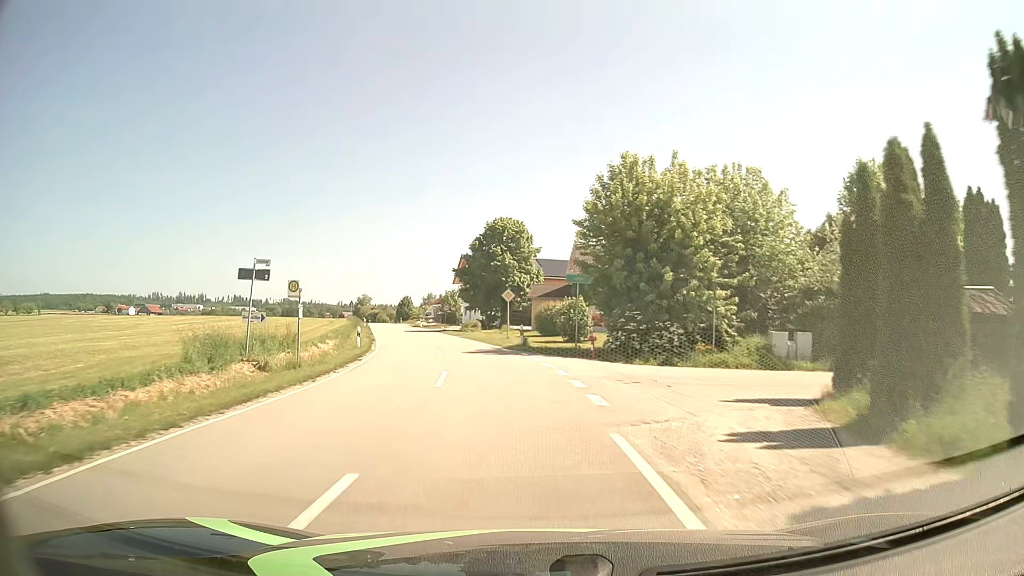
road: tertiary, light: Day
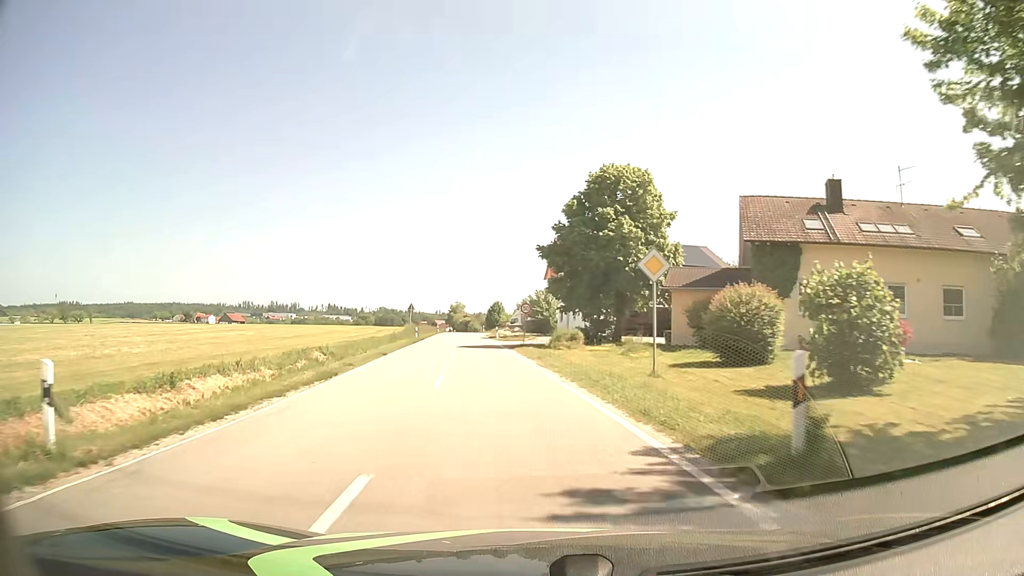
(-1.7, +23.9) m; -8°
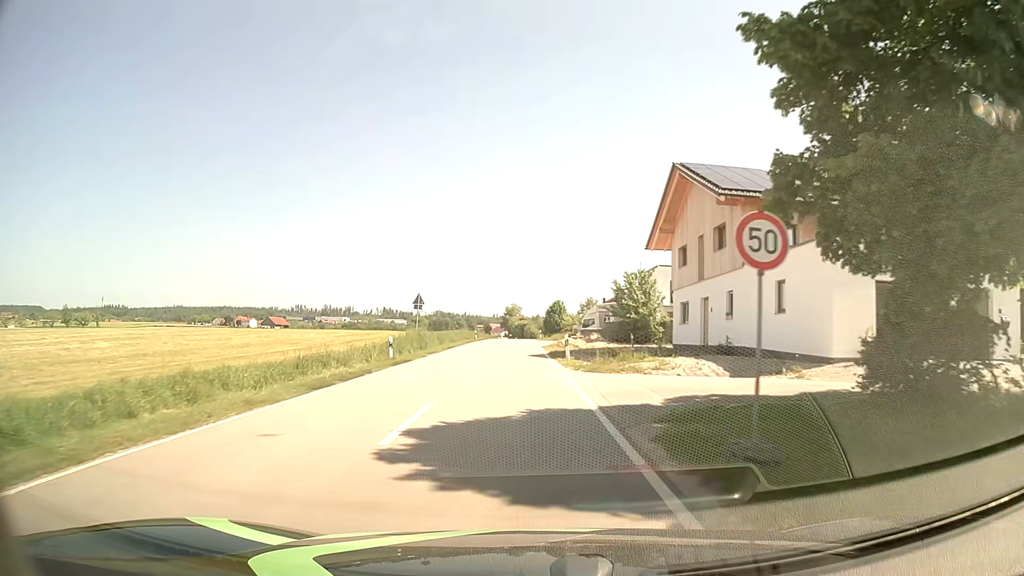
(-2.0, +30.8) m; -5°
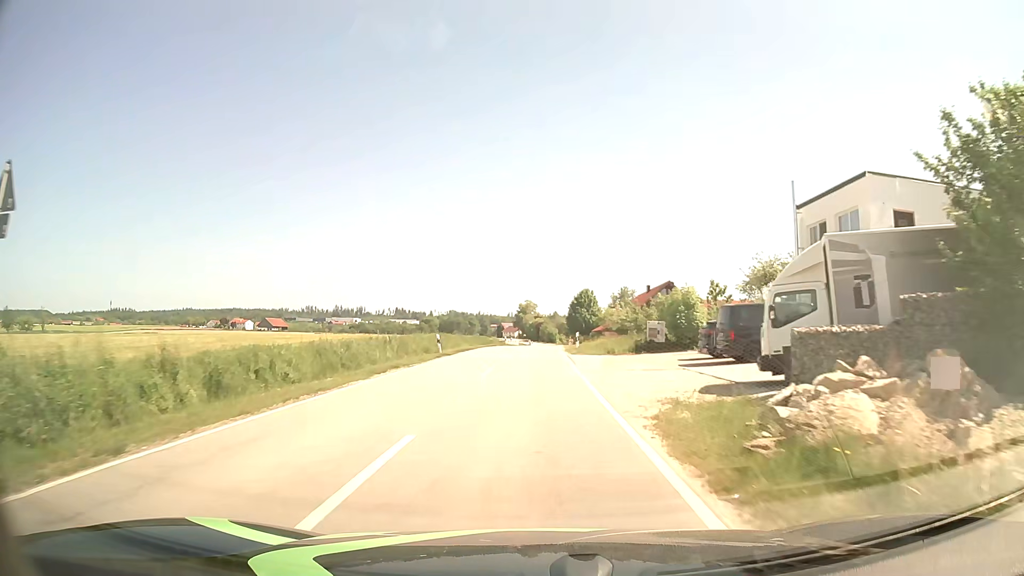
(-0.7, +39.6) m; -1°
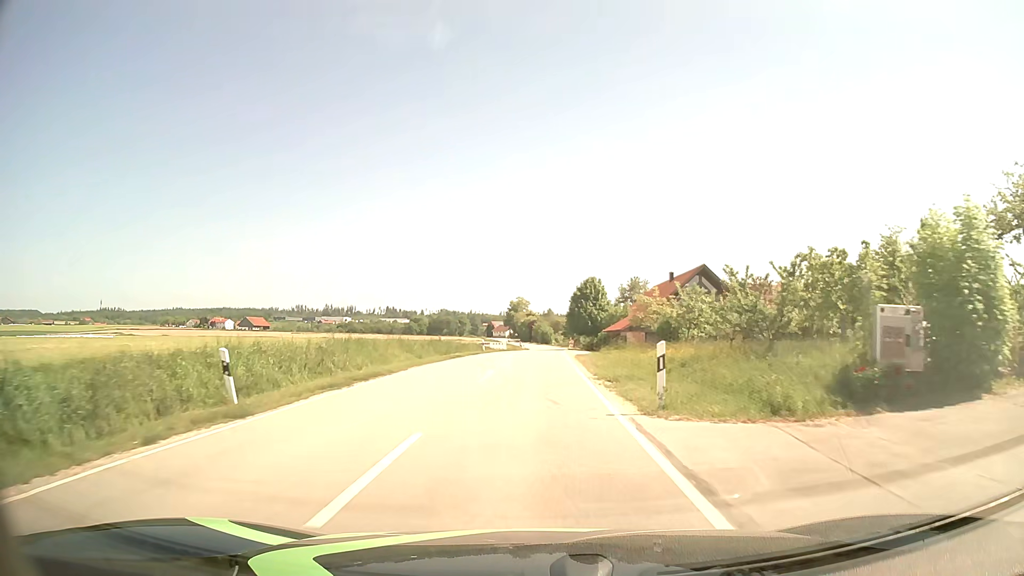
(+0.1, +23.9) m; 0°
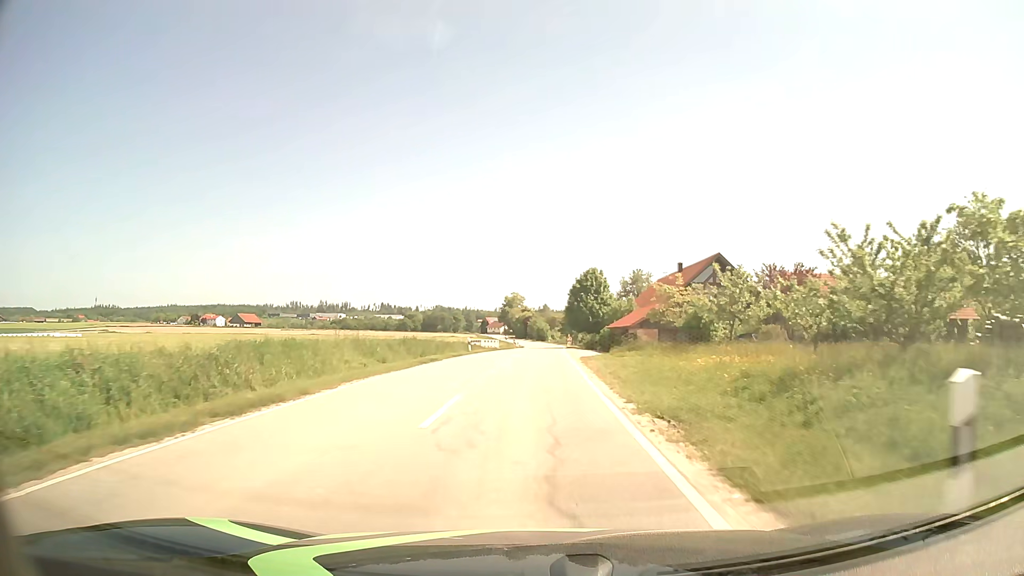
(0.0, +7.8) m; +1°
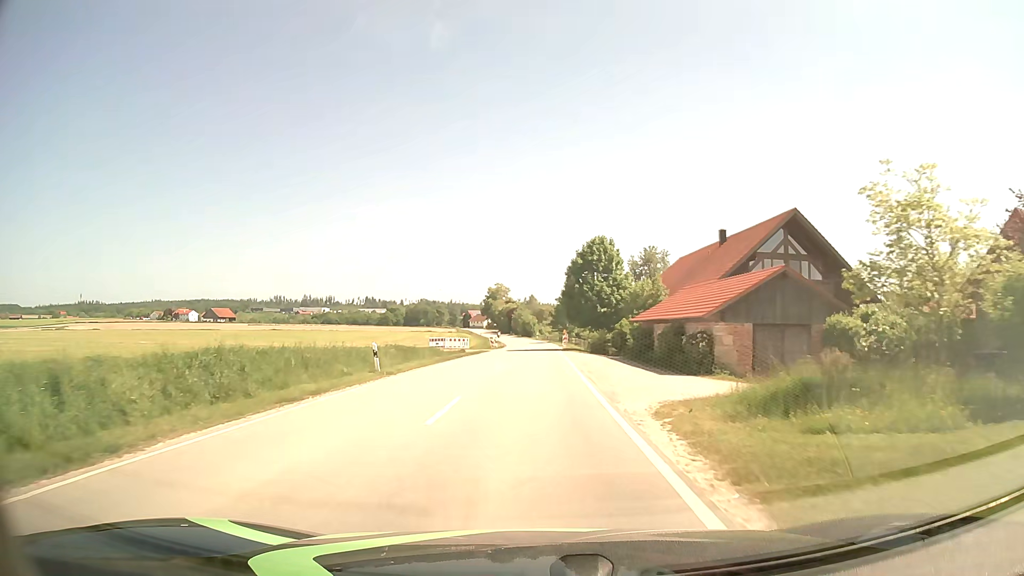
(+0.2, +23.1) m; +1°
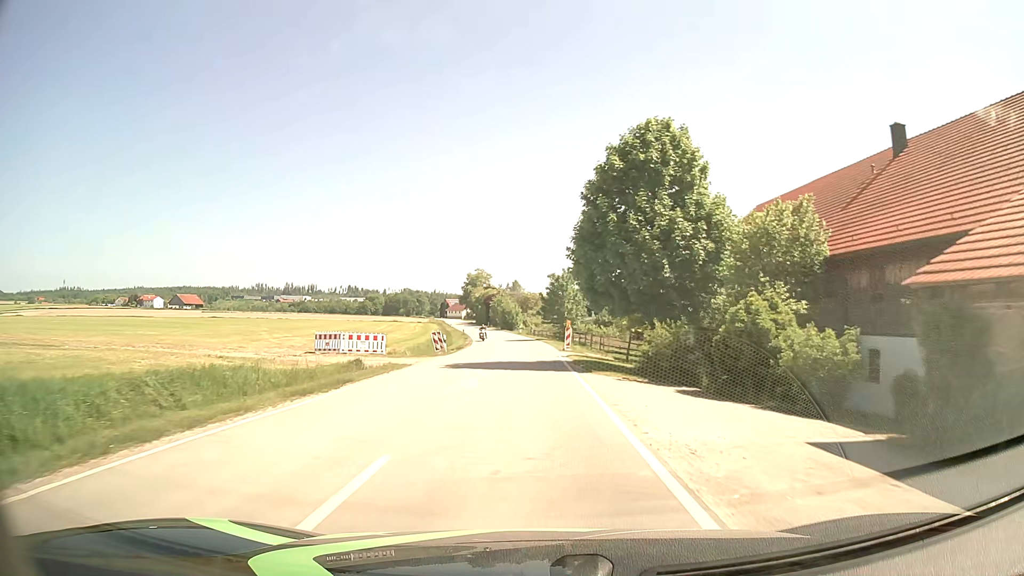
(+0.3, +30.7) m; +1°
(0, +10) (0, +20) (0, +30) (0, +40) (-1, +50) (-1, +60) (-2, +70) (-3, +80) (-5, +90) (-6, +100) m
